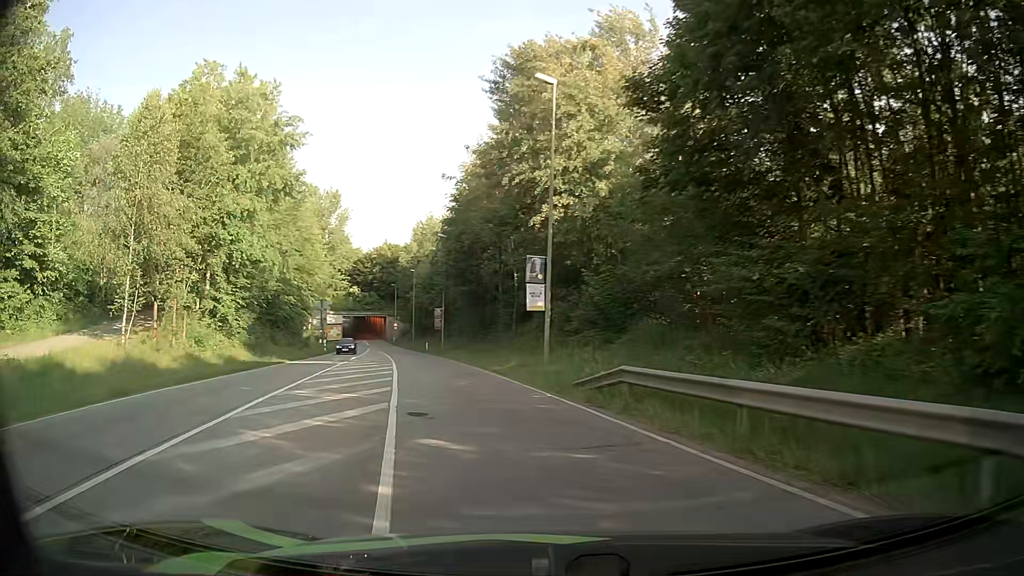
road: secondary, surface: asphalt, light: Day
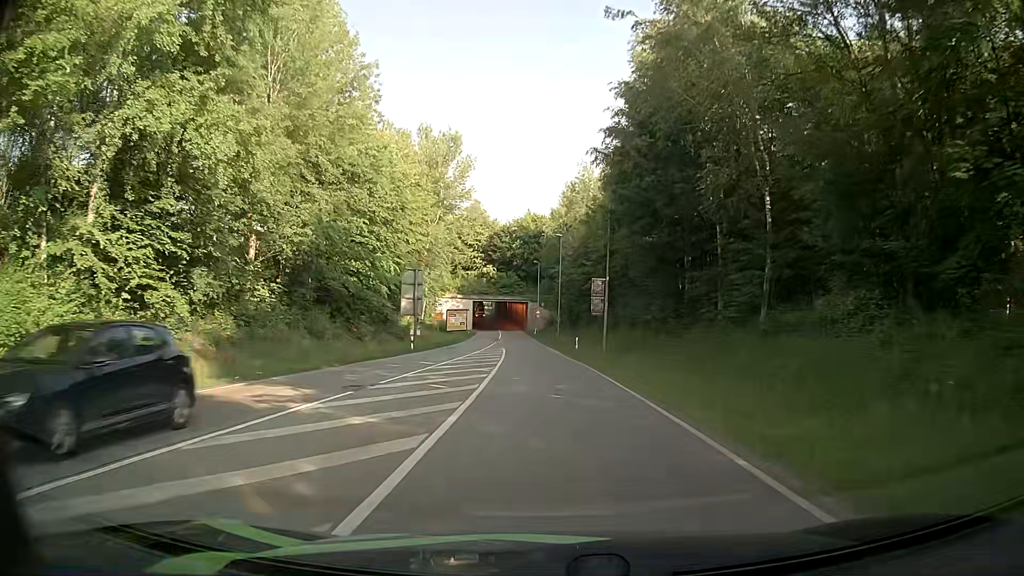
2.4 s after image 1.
(-4.2, +25.9) m; -13°
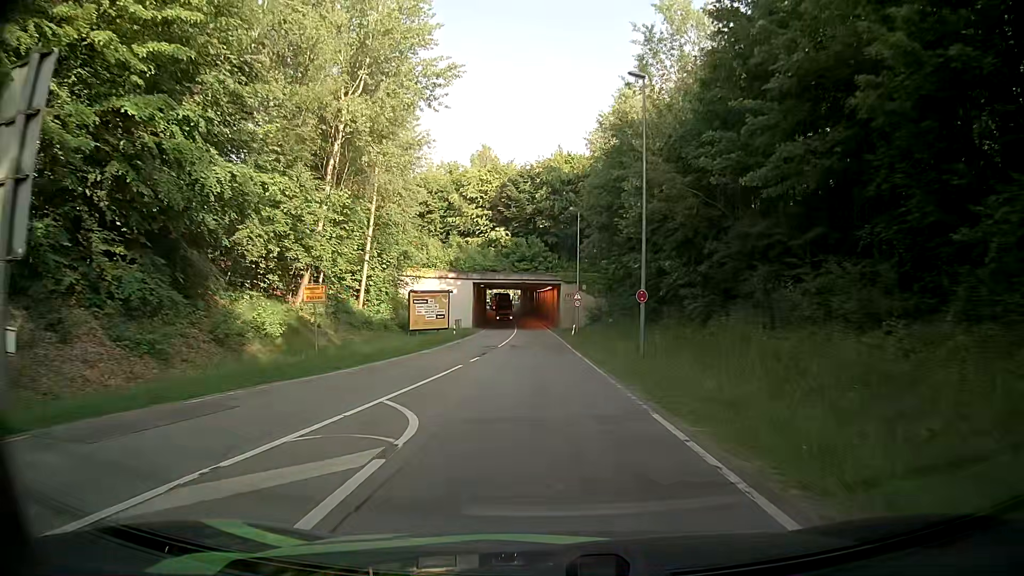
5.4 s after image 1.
(-0.9, +40.7) m; -2°
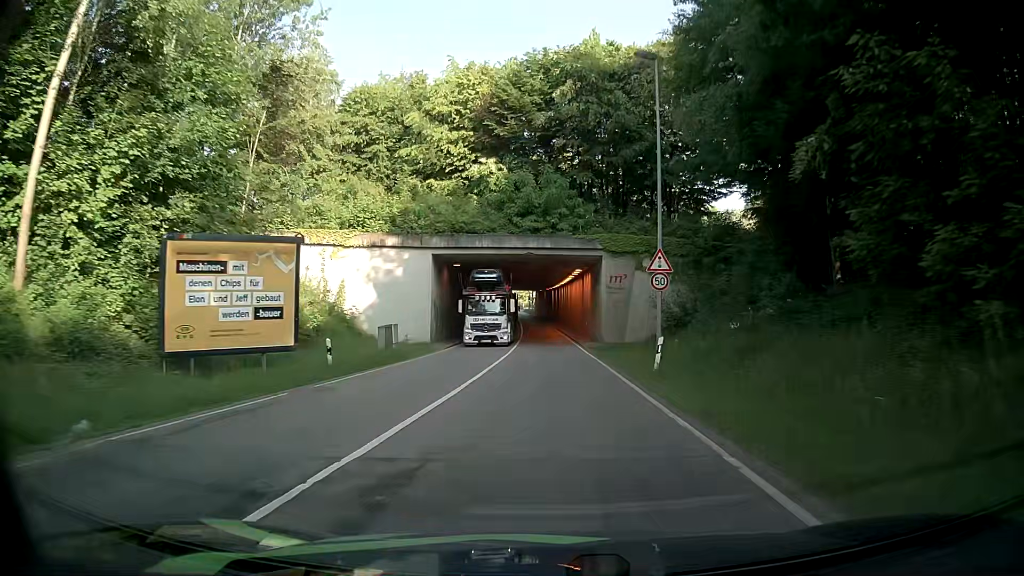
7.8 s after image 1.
(-0.7, +33.6) m; -2°
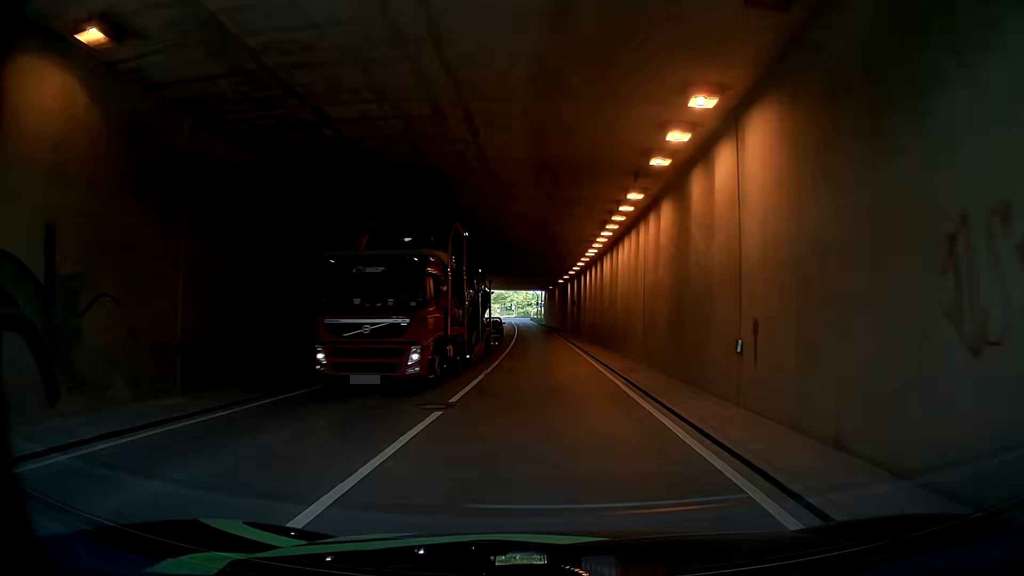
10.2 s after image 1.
(+0.1, +35.9) m; -1°
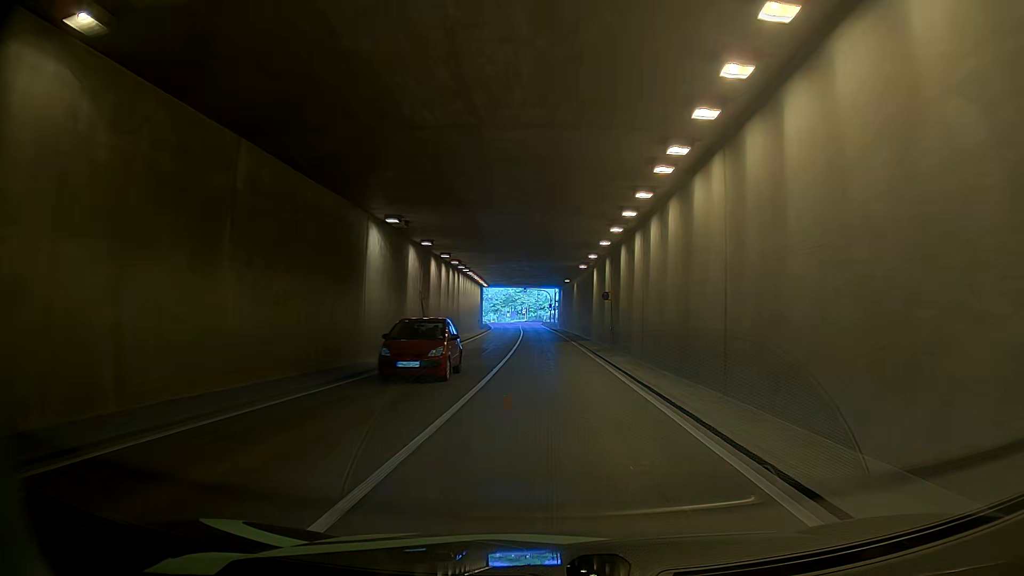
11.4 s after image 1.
(+0.5, +18.7) m; +3°
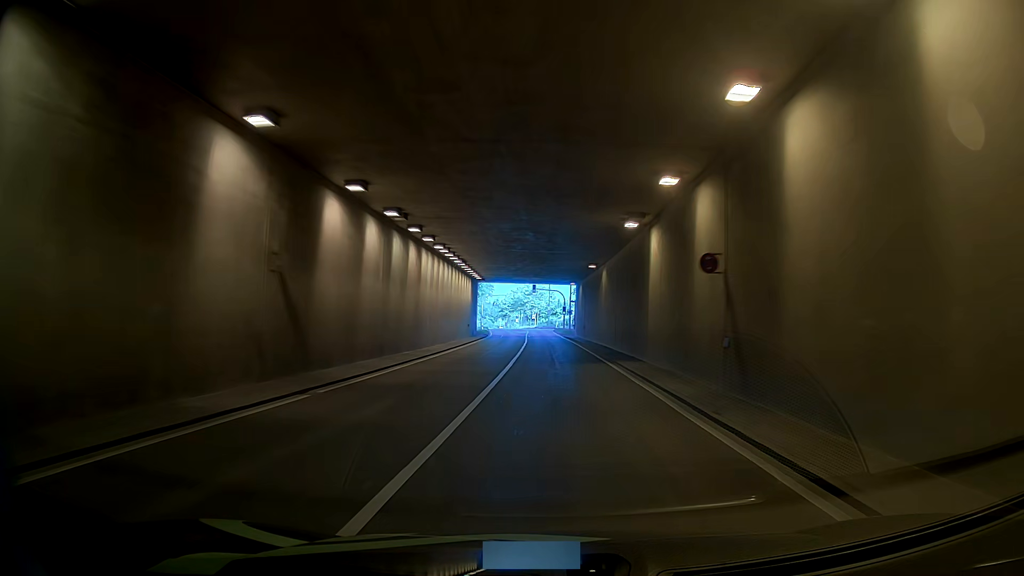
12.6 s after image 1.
(-0.2, +19.3) m; -3°
